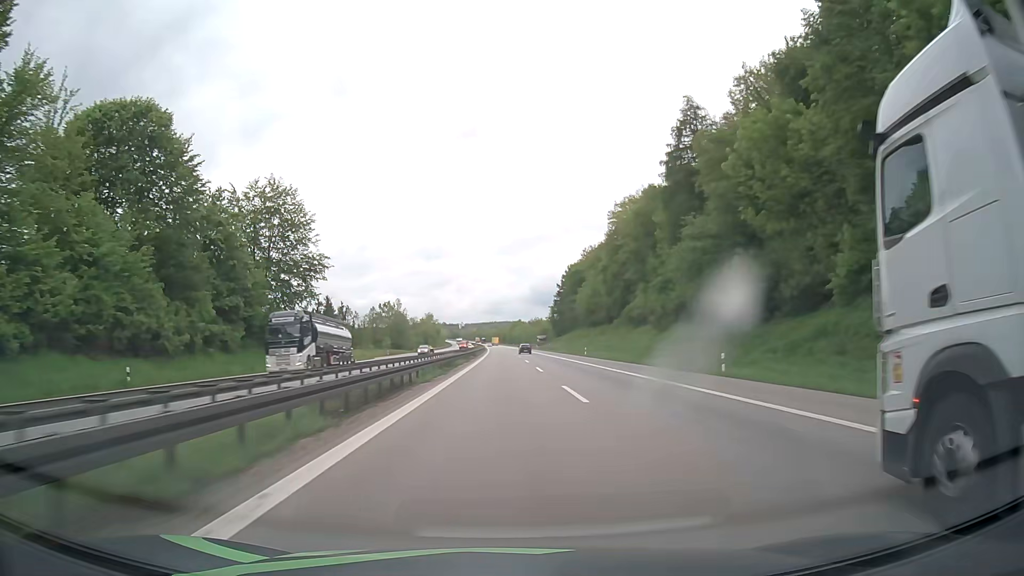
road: motorway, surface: asphalt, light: Day
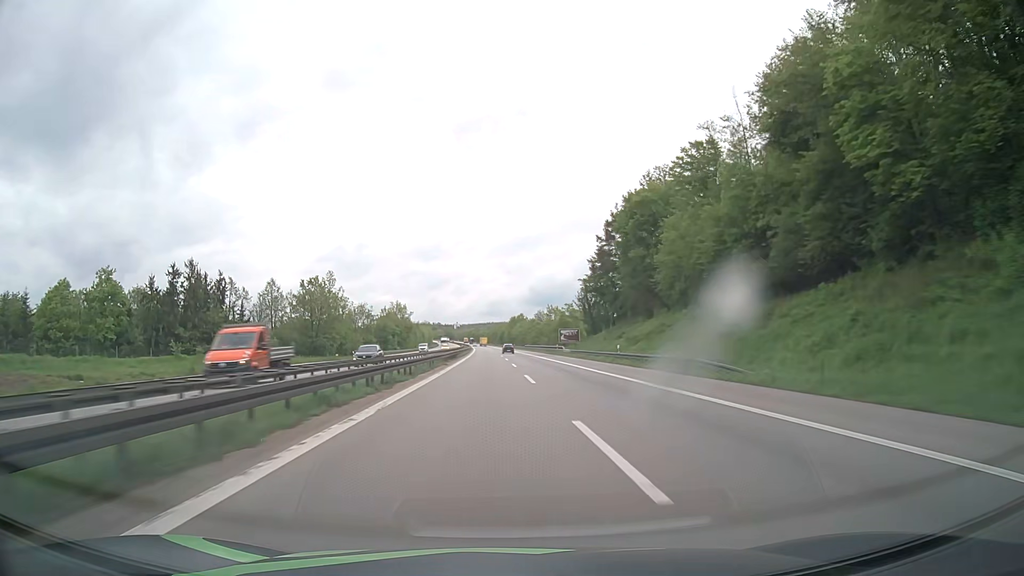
(-0.2, +82.4) m; 0°
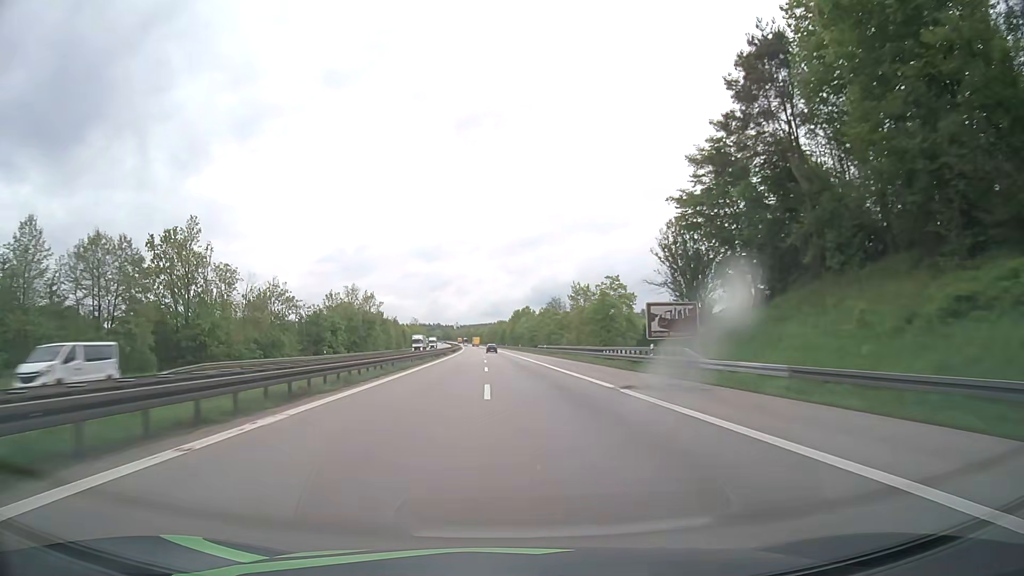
(+0.1, +61.8) m; 0°
(0, +10) (0, +20) (0, +30) (0, +40) (0, +50) (-1, +60) (-1, +70) (-1, +80) (-1, +90) (-2, +100) m
